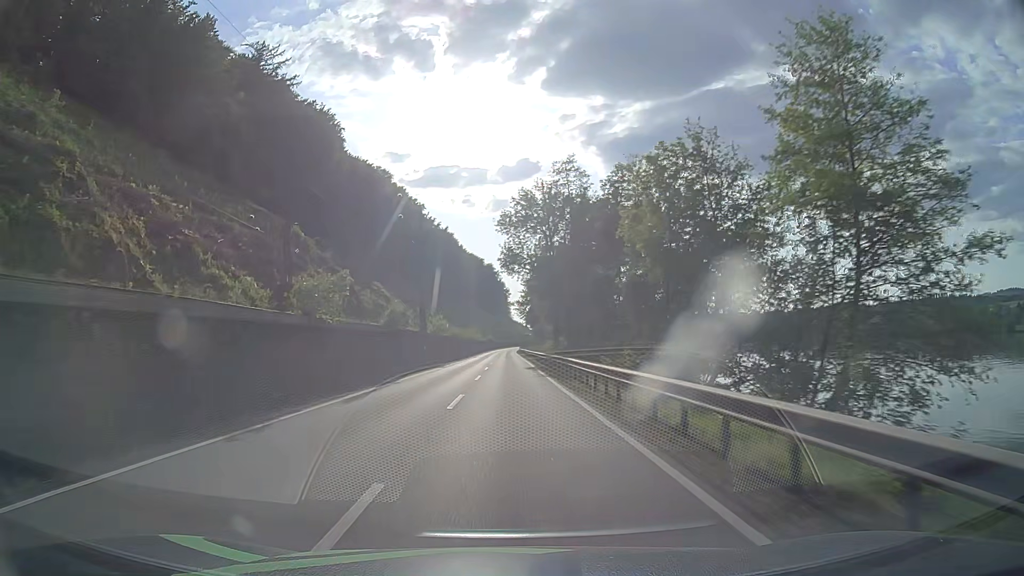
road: primary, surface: asphalt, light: Day
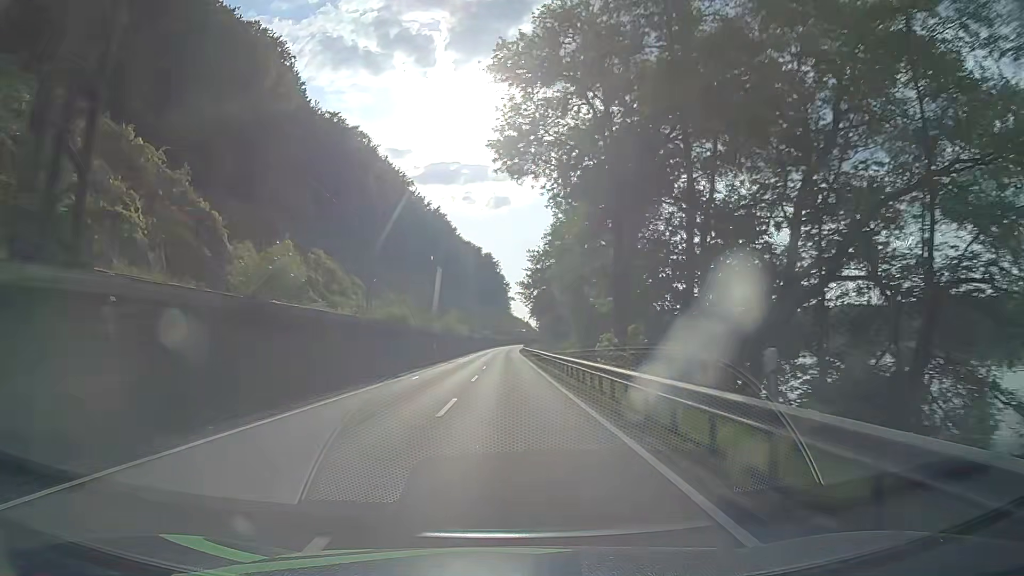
(0.0, +37.7) m; 0°
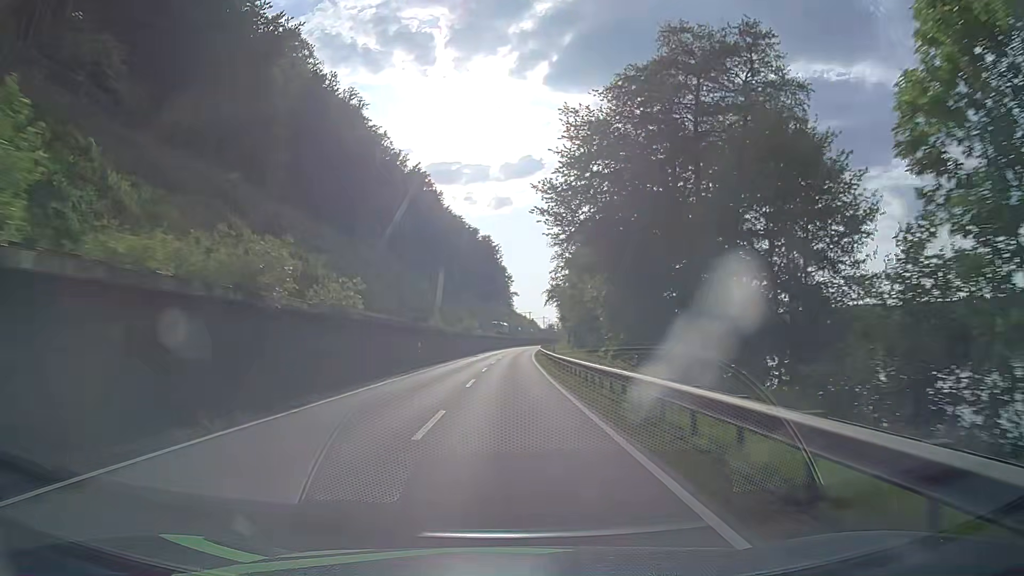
(-0.3, +62.8) m; -1°
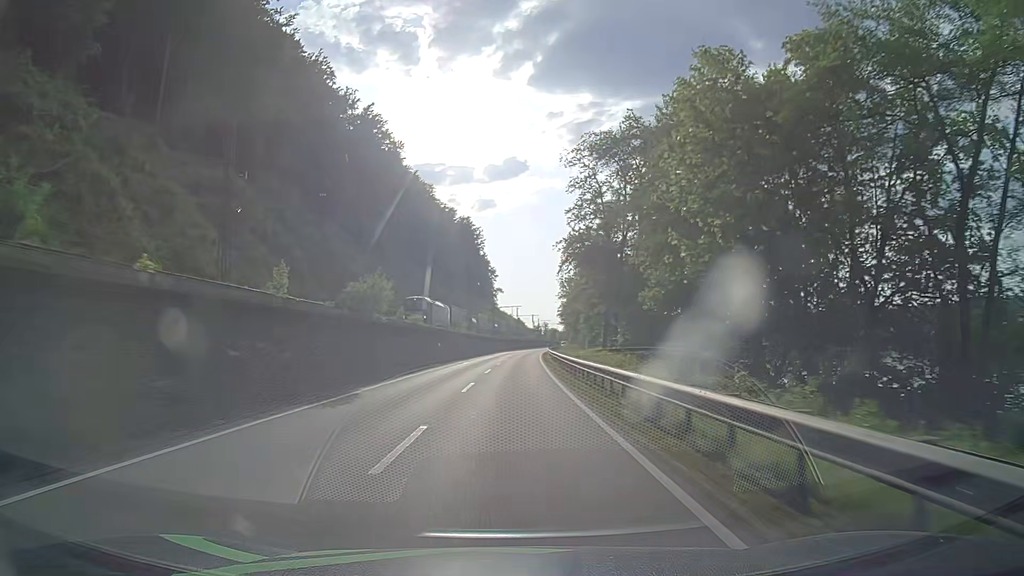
(+0.6, +50.1) m; +2°
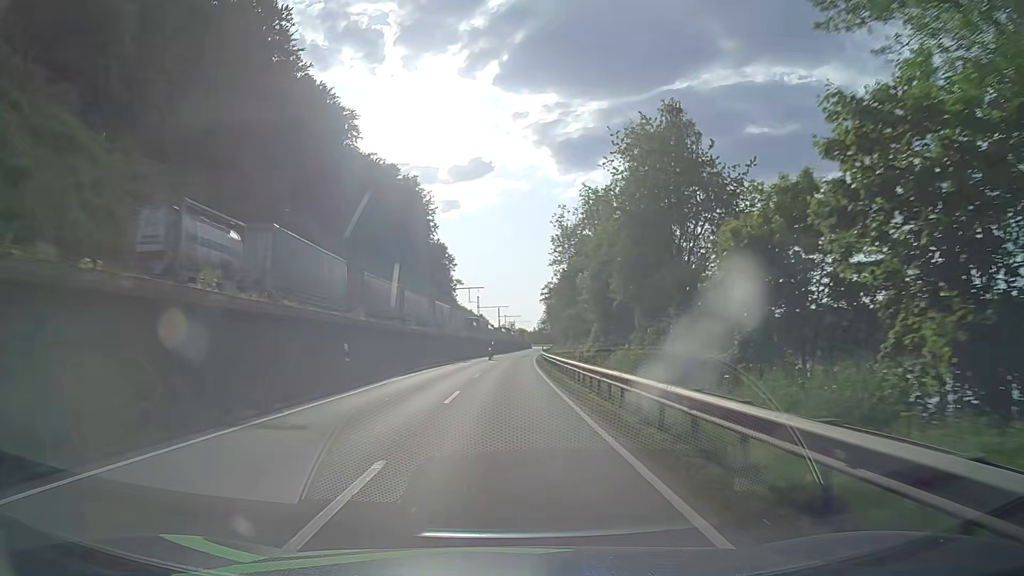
(+1.4, +63.0) m; +3°
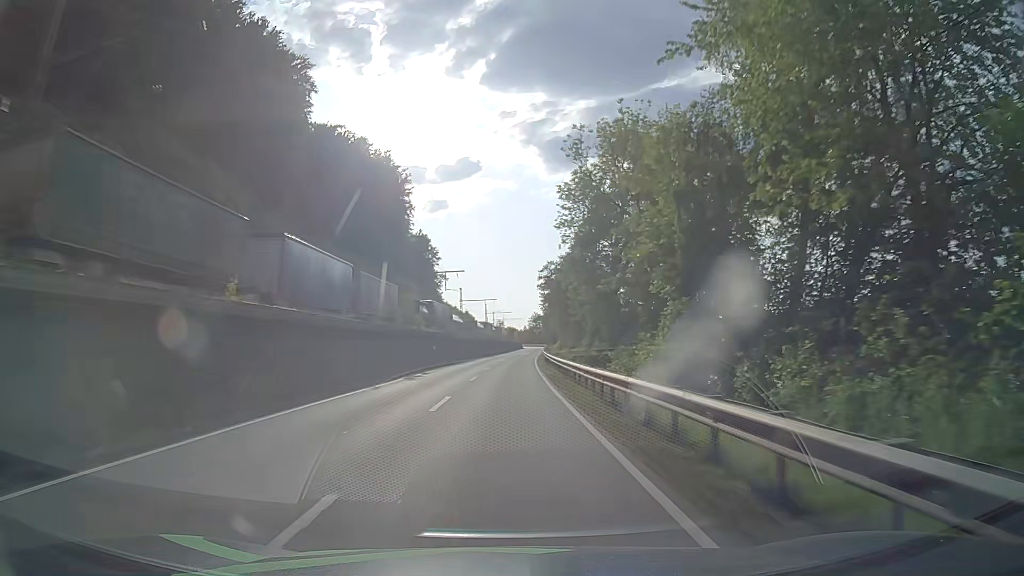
(+0.3, +25.5) m; +2°
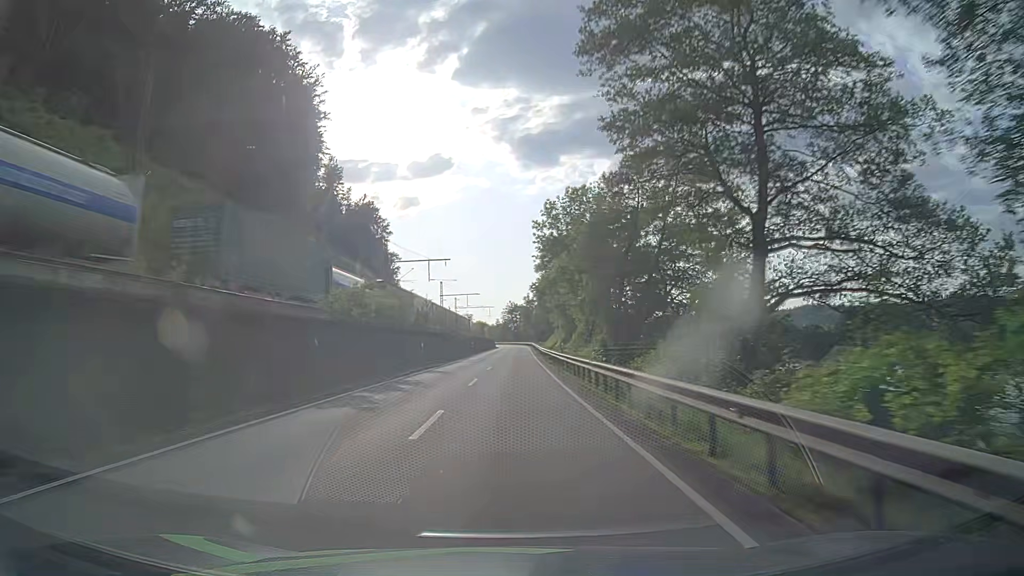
(+0.3, +64.0) m; +1°
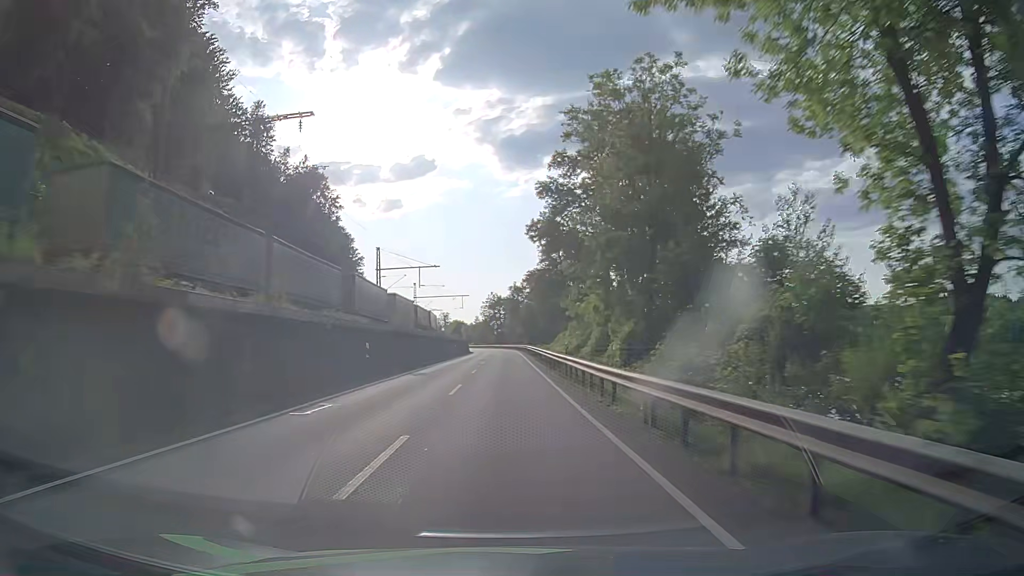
(+1.4, +51.3) m; +2°
(0, +10) (0, +20) (0, +30) (0, +40) (0, +50) (0, +60) (-1, +70) (-1, +80) (-1, +90) (-1, +100) m
